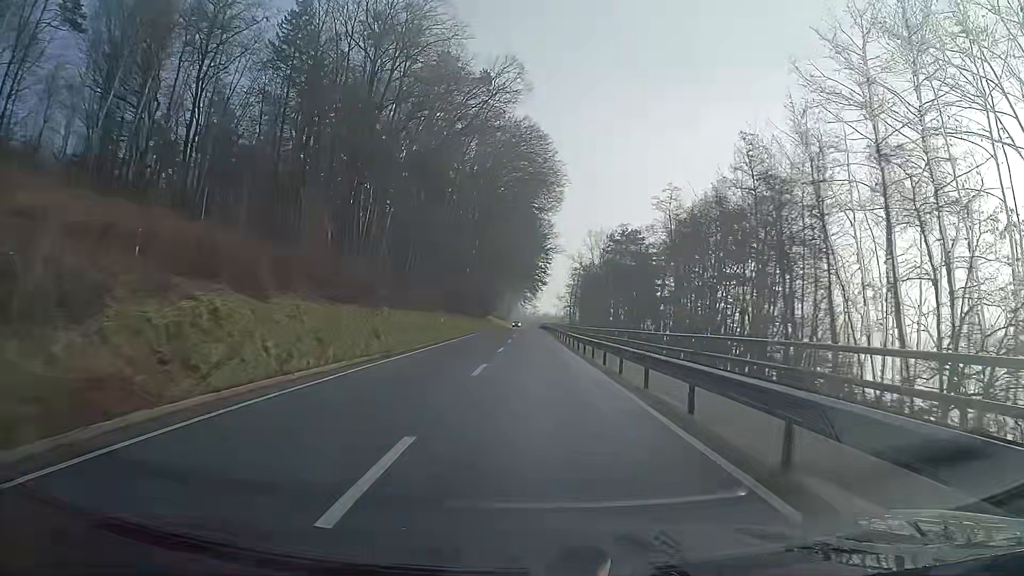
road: secondary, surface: asphalt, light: Day
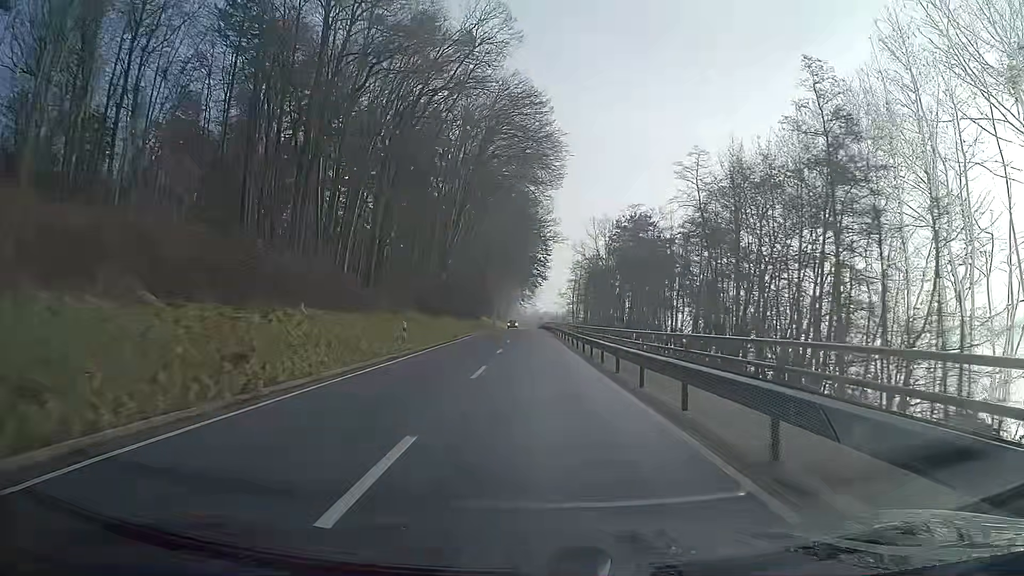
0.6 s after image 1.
(0.0, +11.8) m; 0°
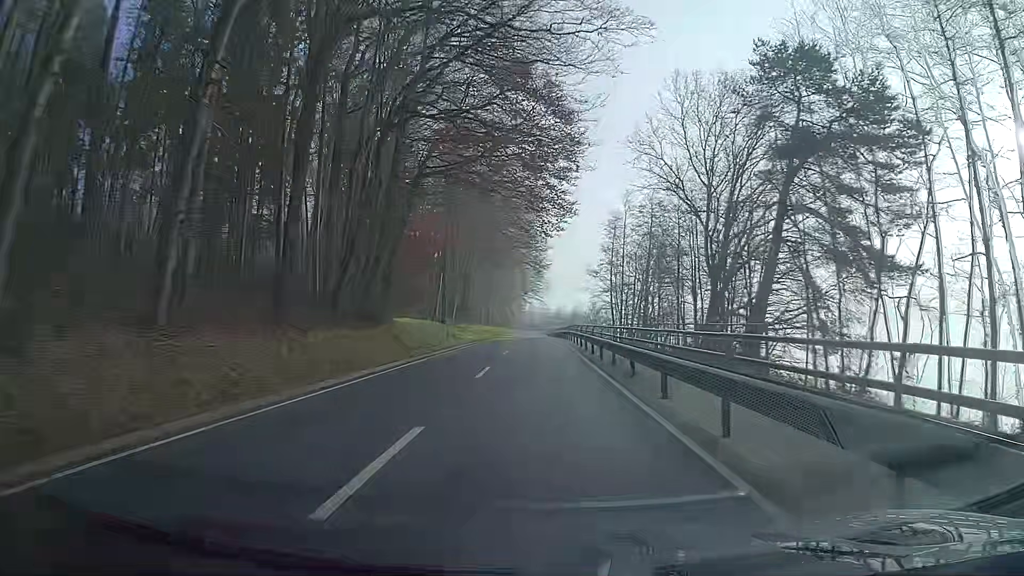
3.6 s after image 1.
(-0.4, +59.1) m; -1°
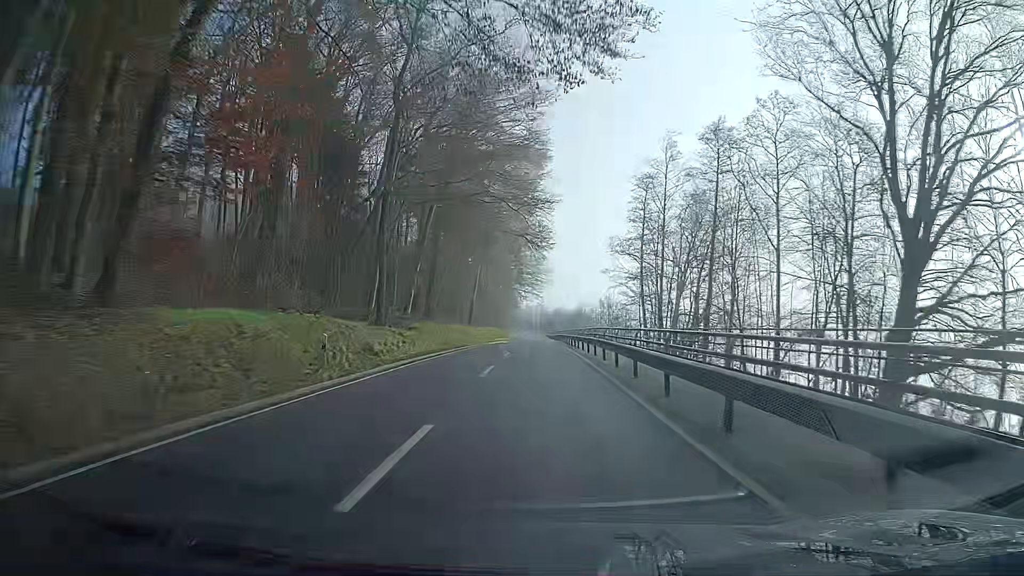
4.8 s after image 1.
(0.0, +23.9) m; 0°
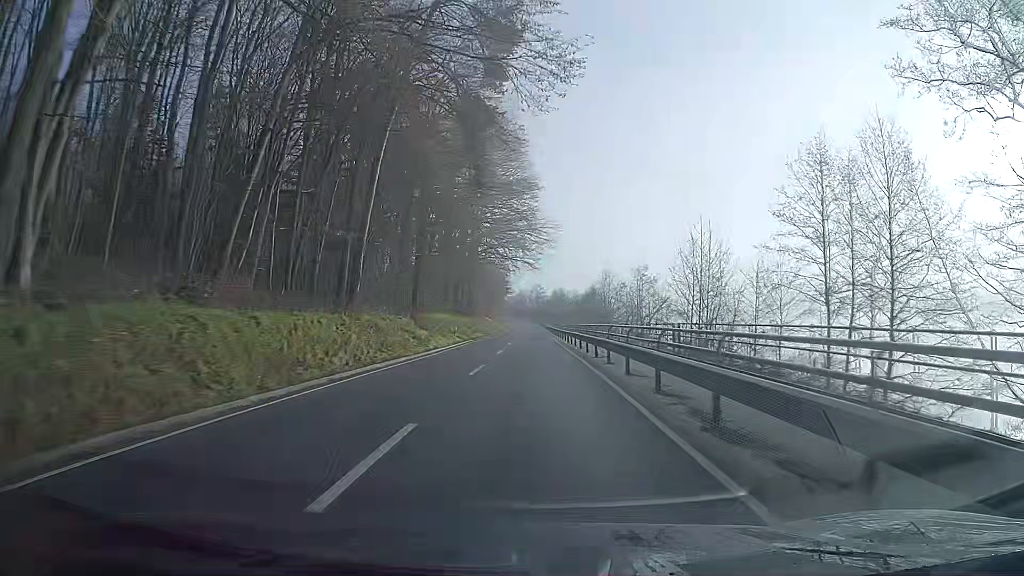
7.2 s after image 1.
(+0.3, +48.3) m; 0°
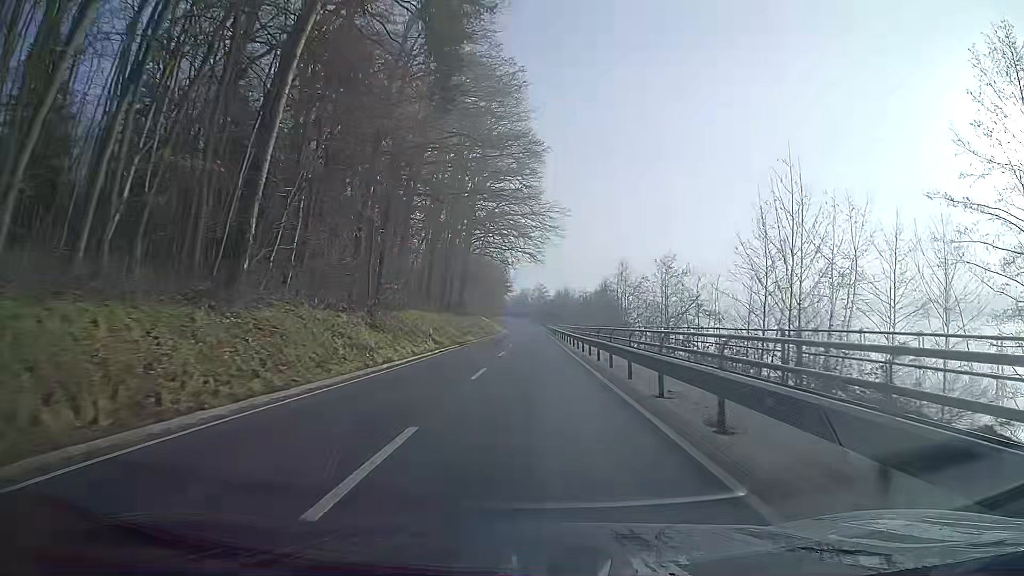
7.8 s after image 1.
(-0.1, +12.2) m; -1°
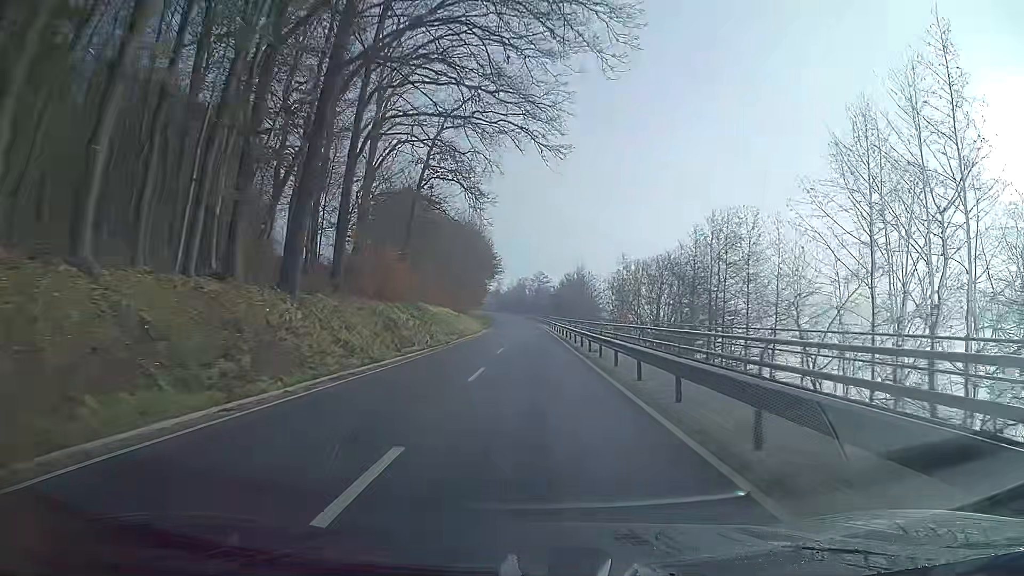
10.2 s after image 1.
(+0.4, +49.5) m; +1°
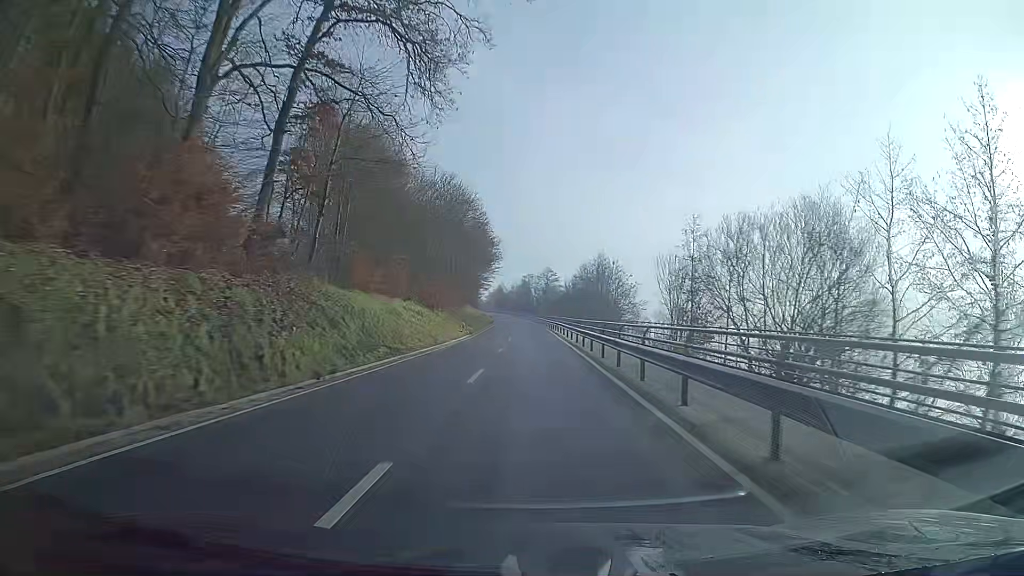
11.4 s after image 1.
(0.0, +24.9) m; 0°
